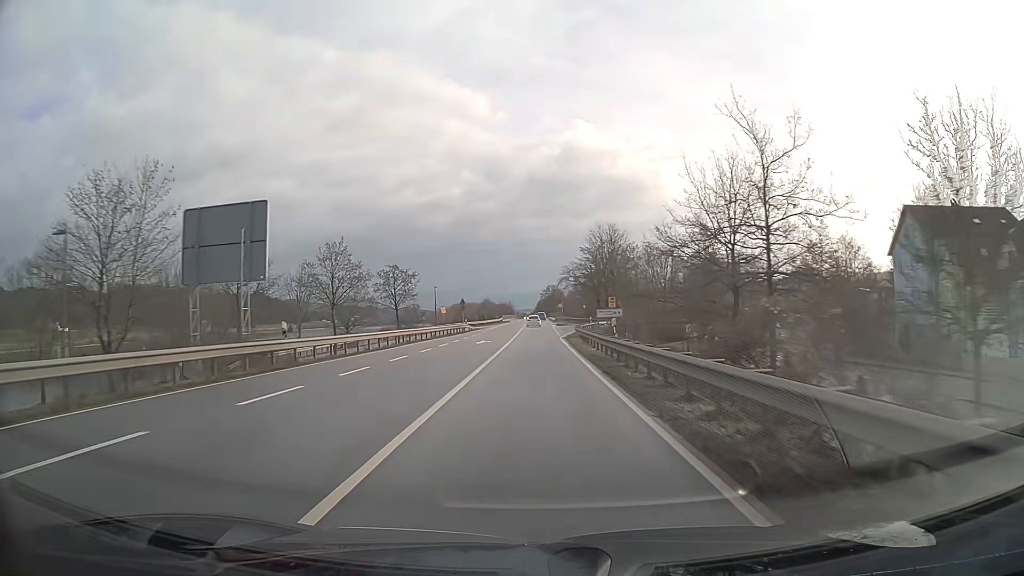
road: primary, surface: asphalt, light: Day
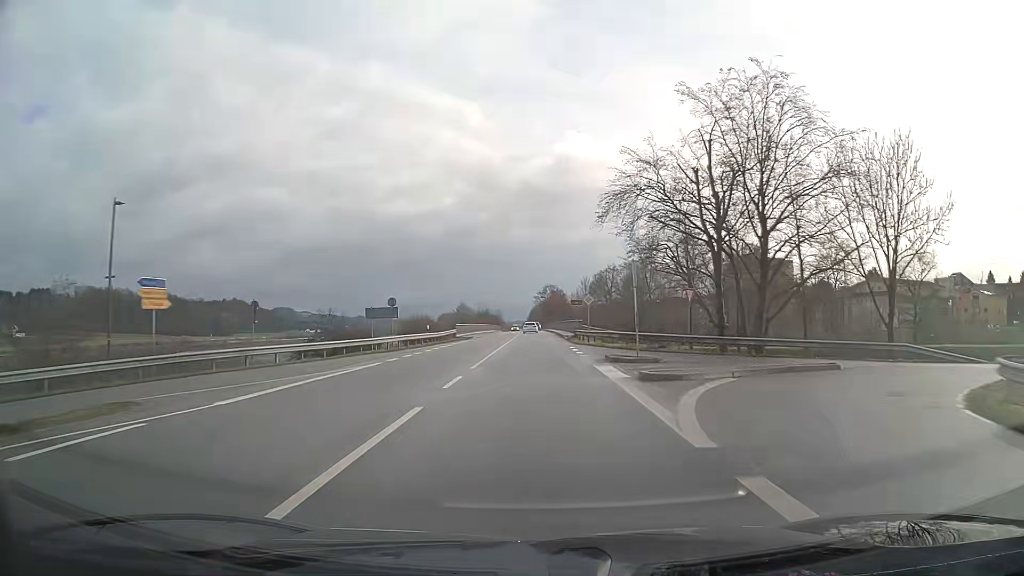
(+0.4, +71.1) m; +1°
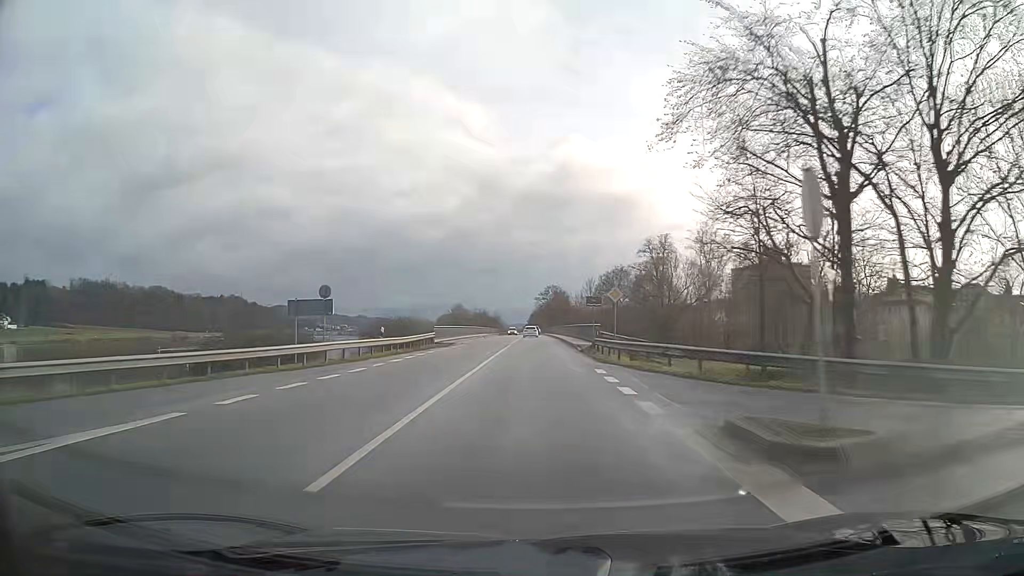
(0.0, +14.4) m; 0°
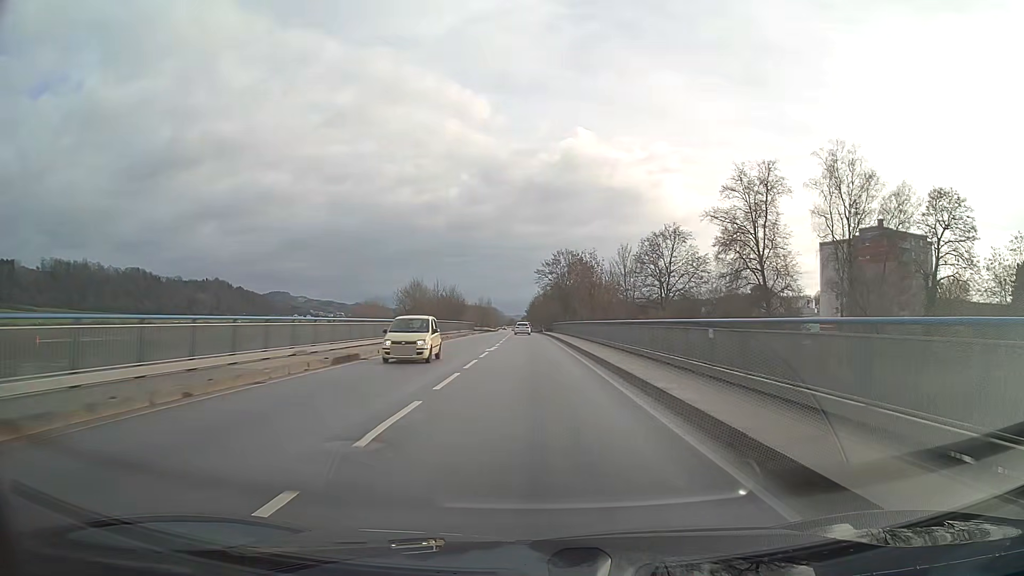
(+0.2, +73.3) m; 0°
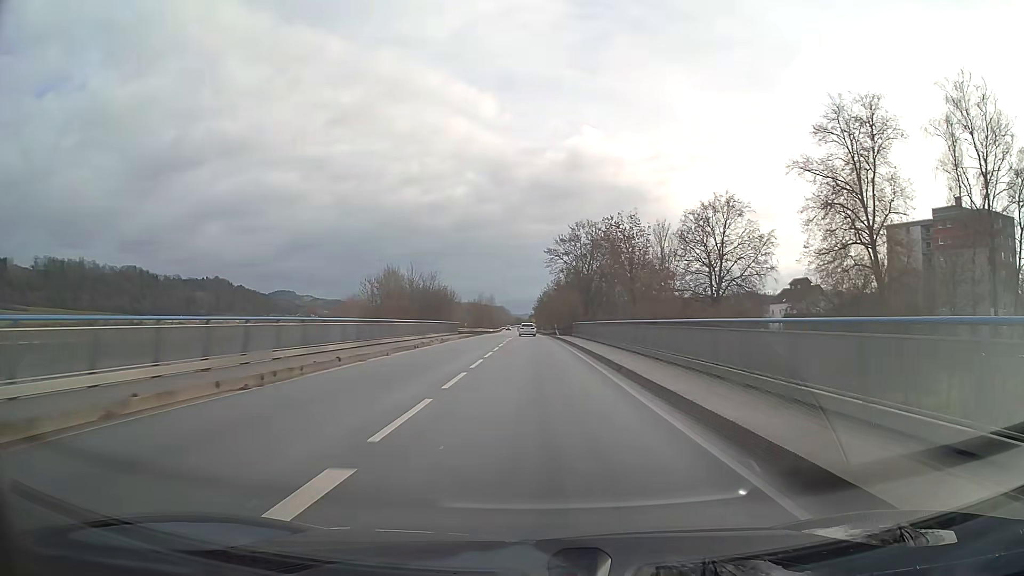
(-0.2, +29.8) m; -1°
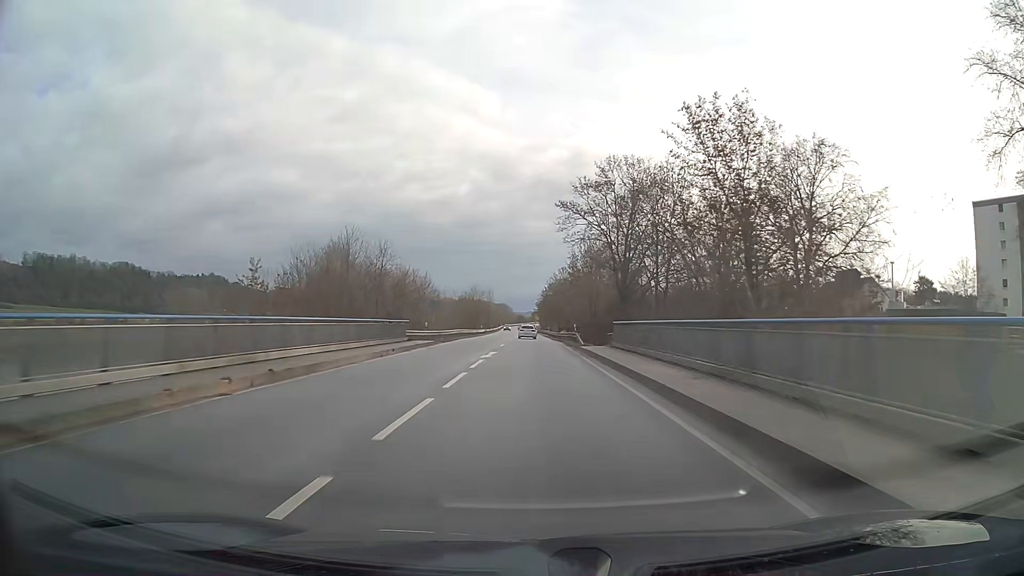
(-0.1, +29.9) m; 0°
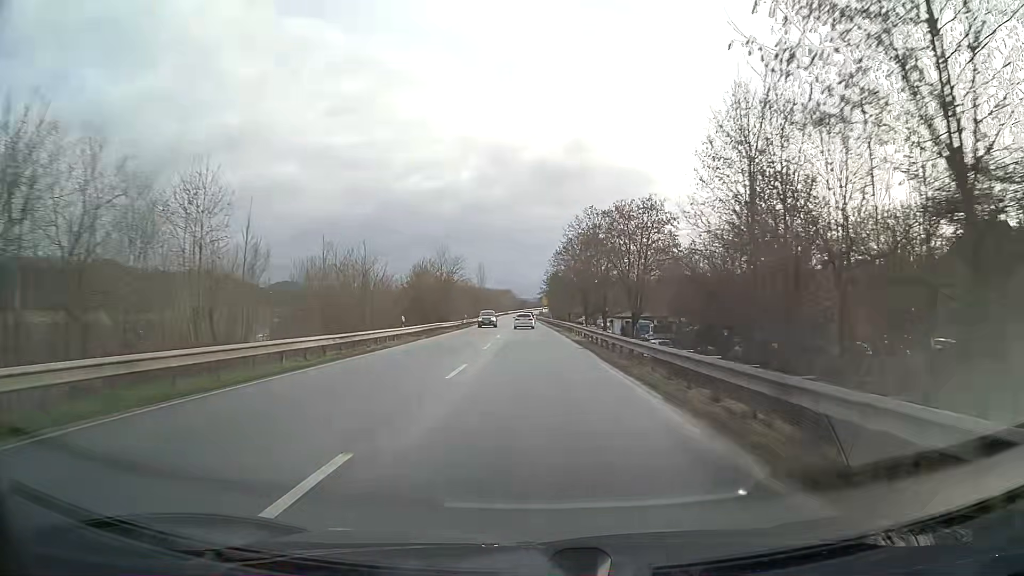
(-0.1, +59.9) m; -1°
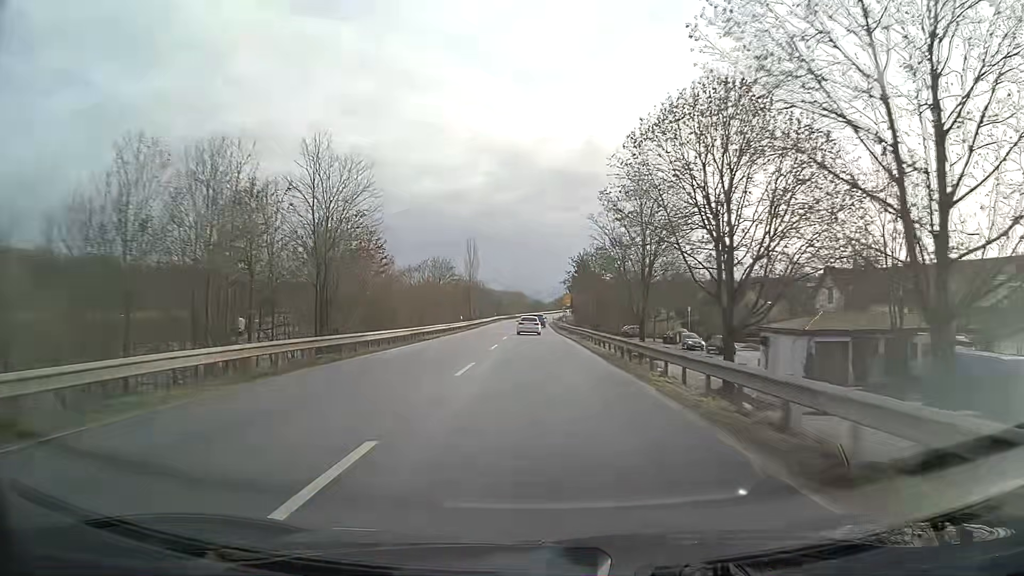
(-0.7, +59.3) m; -1°
